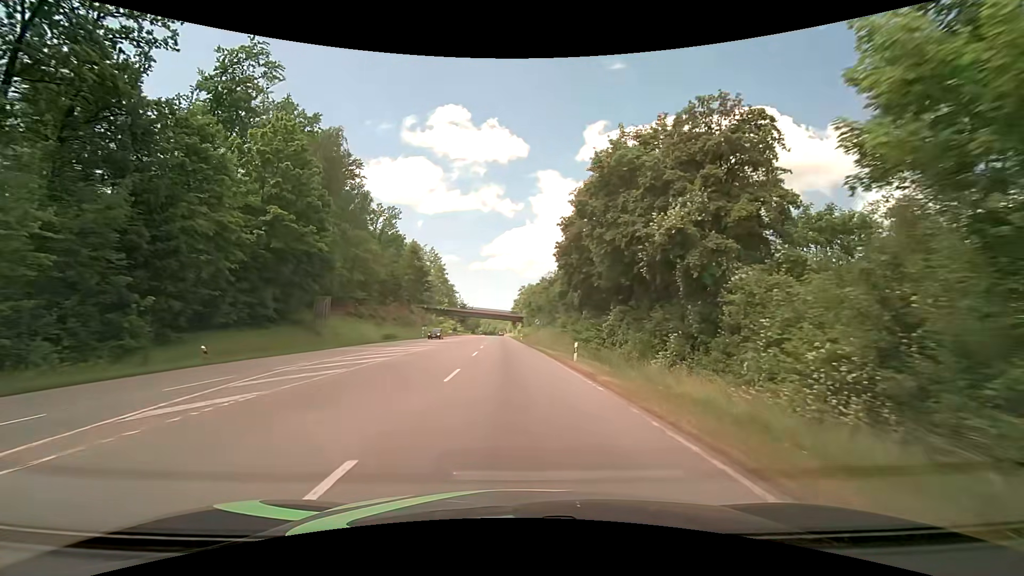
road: secondary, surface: asphalt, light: Day
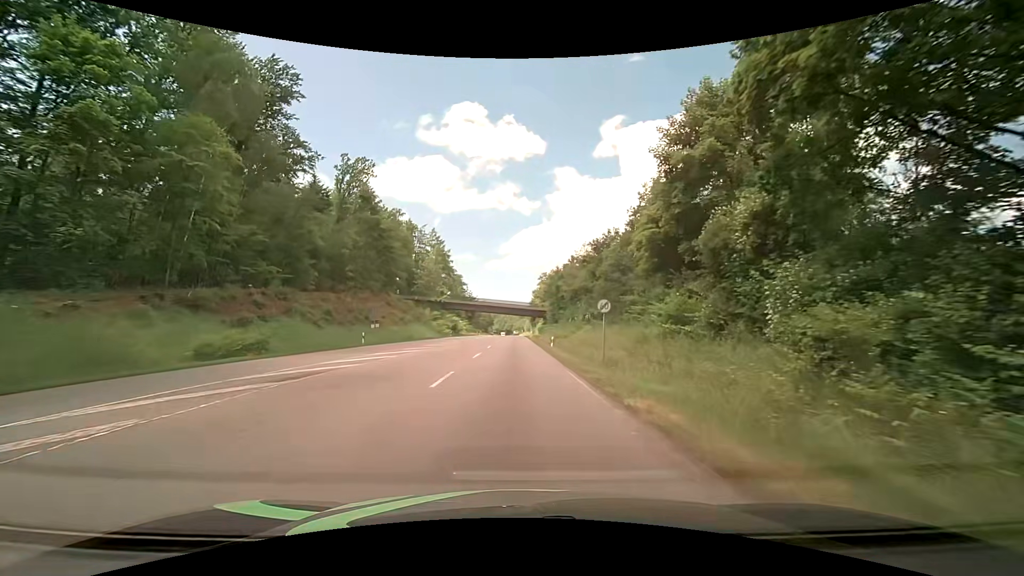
(-0.5, +36.7) m; -2°
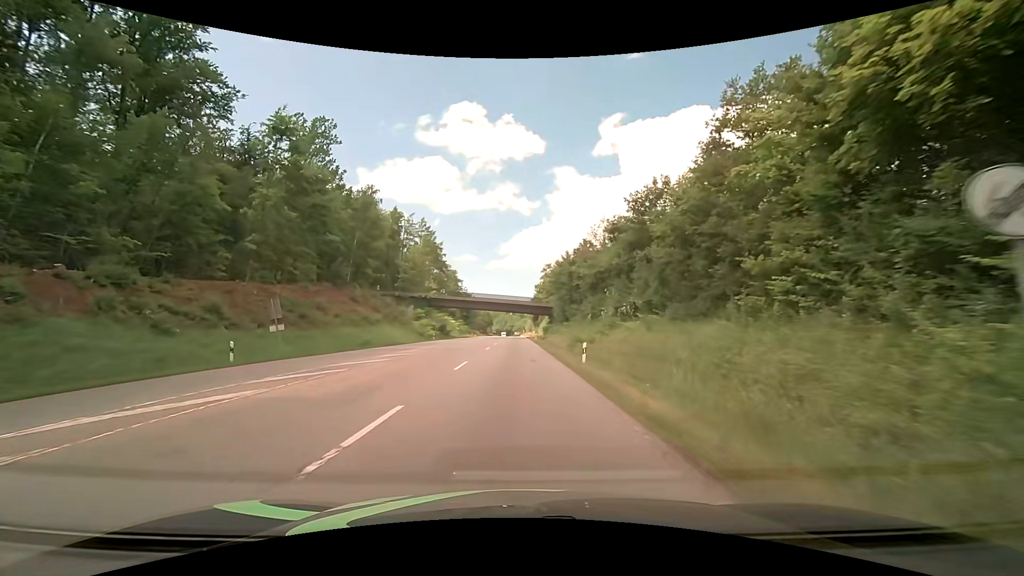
(0.0, +18.4) m; 0°
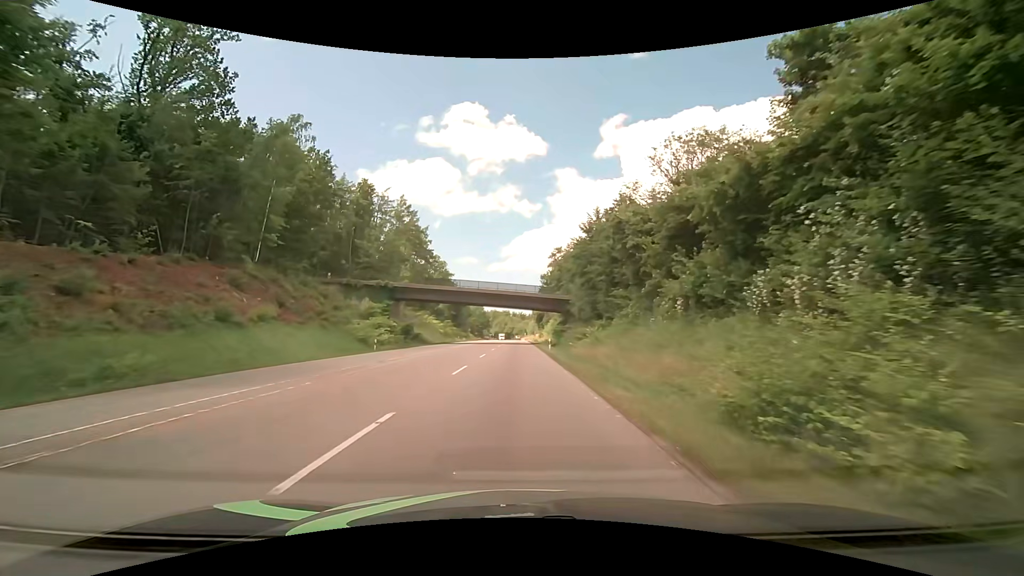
(-0.1, +28.7) m; 0°
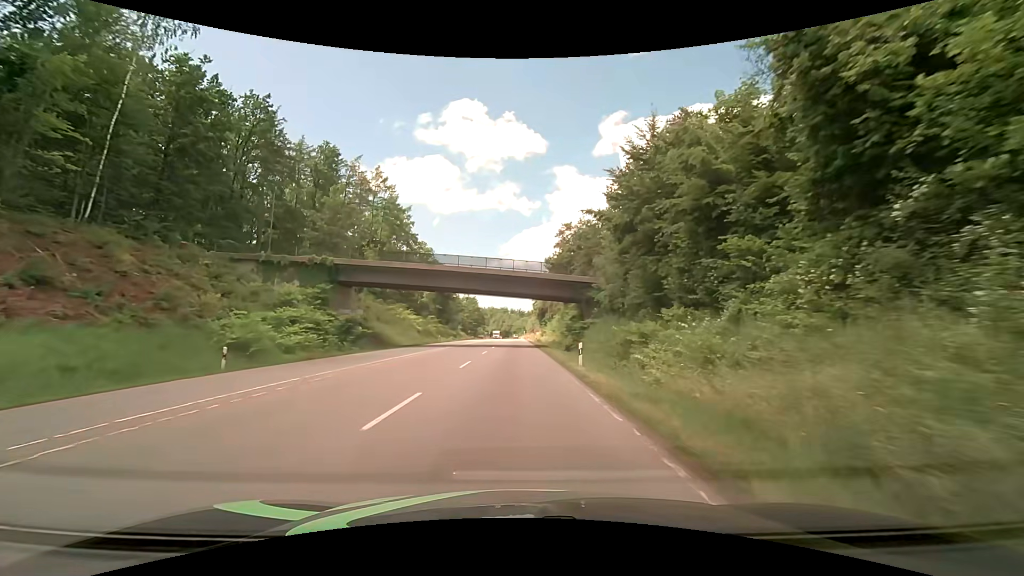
(+0.1, +20.7) m; 0°
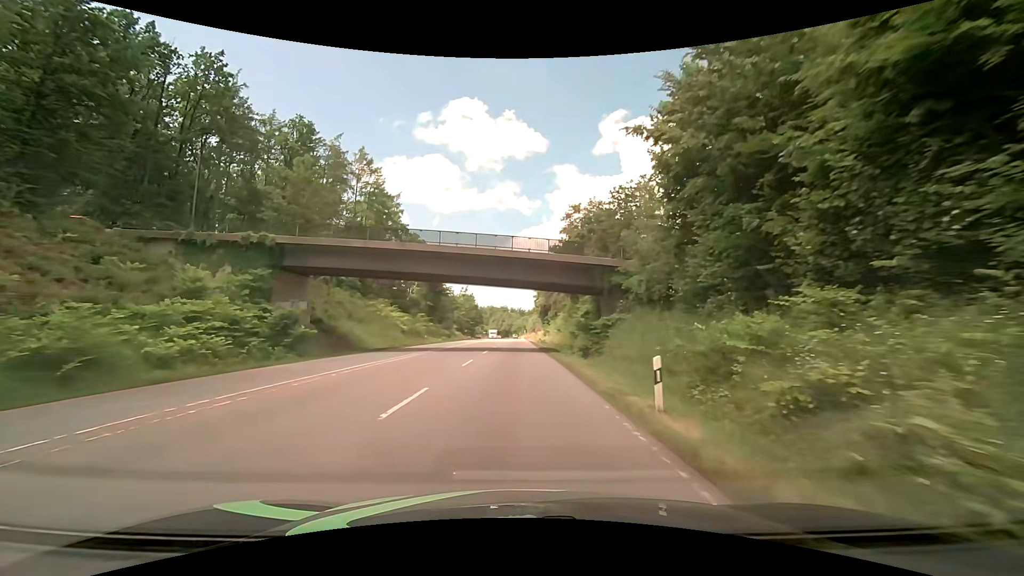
(0.0, +10.9) m; 0°
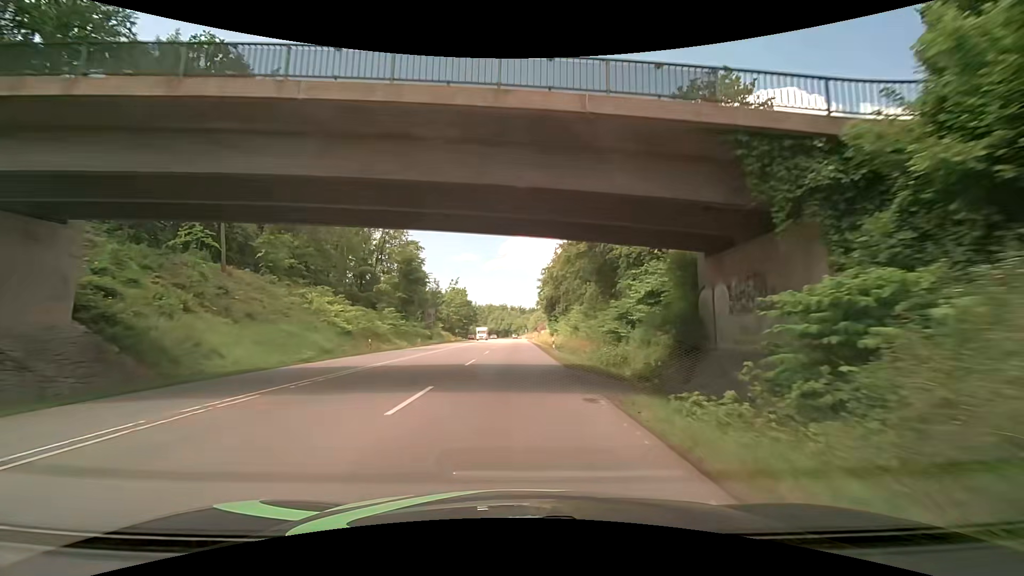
(+0.1, +22.7) m; 0°
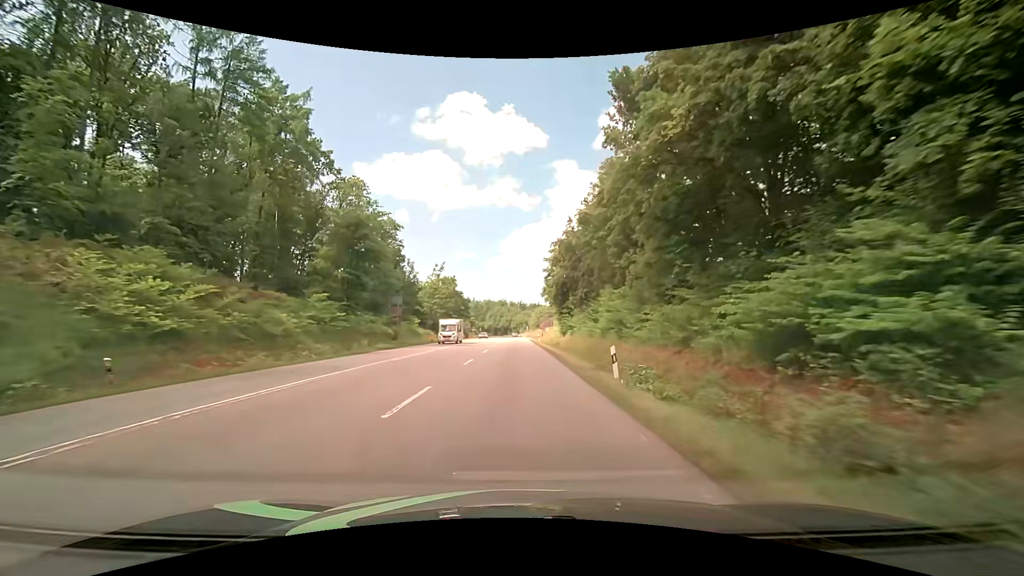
(0.0, +23.9) m; +1°
(0, +10) (0, +20) (-1, +30) (-1, +40) (-1, +50) (-1, +60) (-2, +70) (-2, +80) (-2, +90) (-2, +100) m
